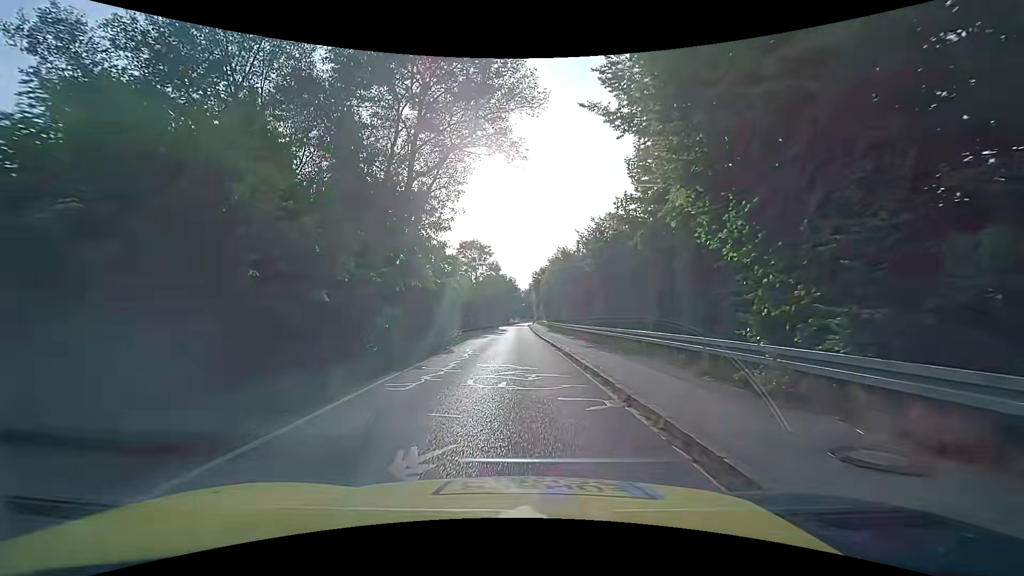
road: unclassified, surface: asphalt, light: Day
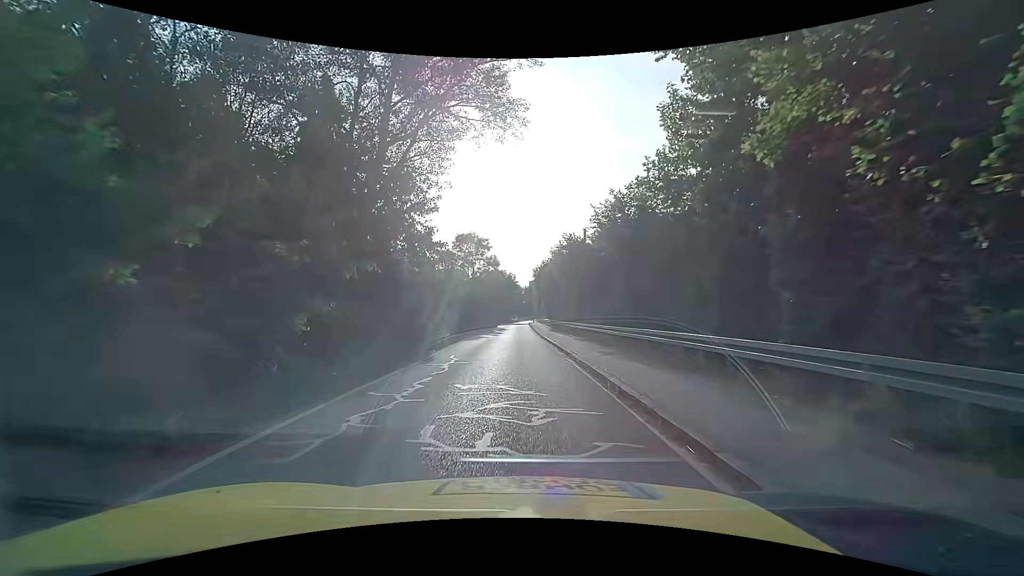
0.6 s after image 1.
(0.0, +4.8) m; 0°
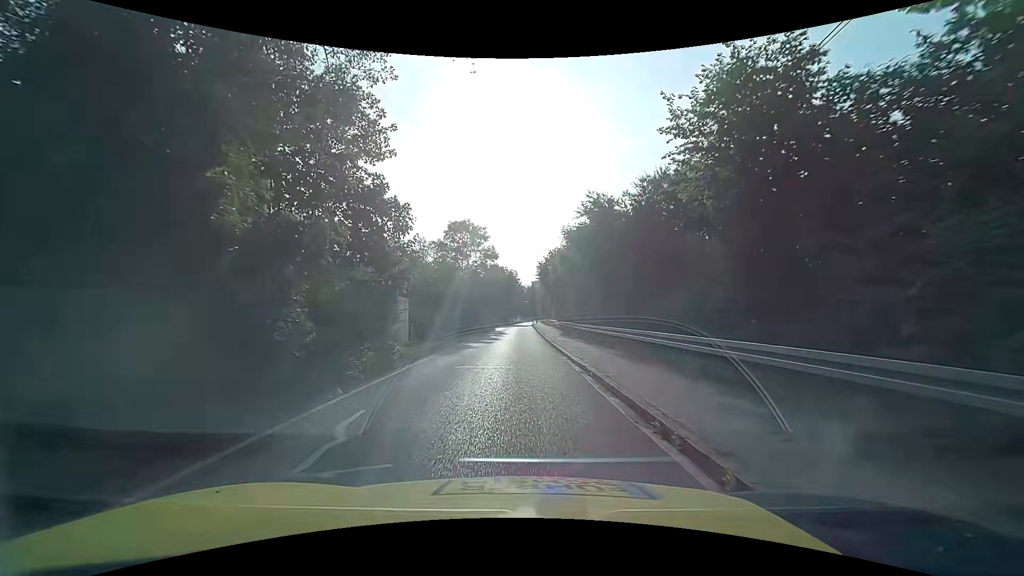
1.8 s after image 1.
(-0.1, +10.2) m; 0°
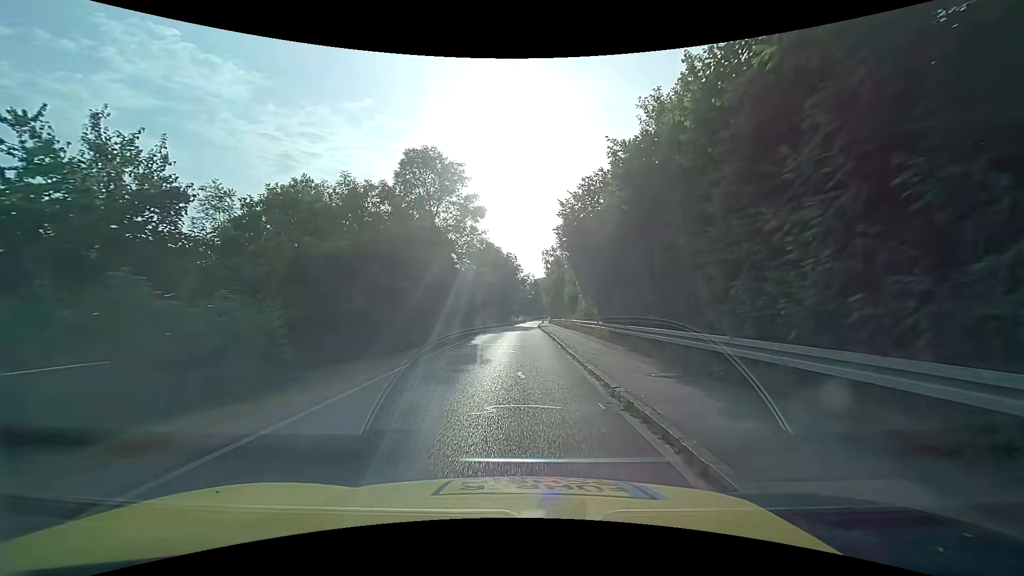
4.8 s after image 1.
(-0.3, +25.9) m; -1°
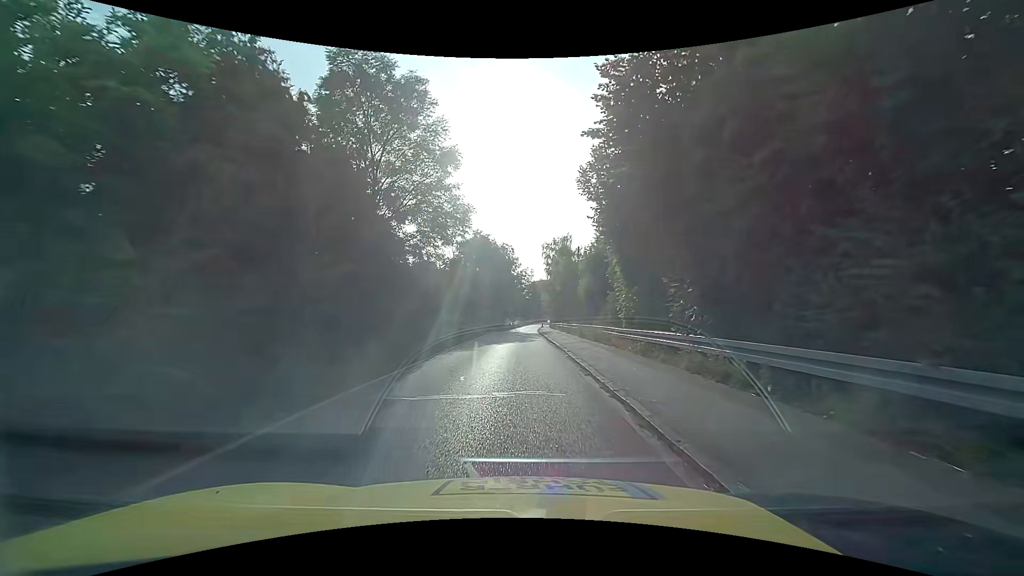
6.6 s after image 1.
(+0.1, +13.5) m; 0°
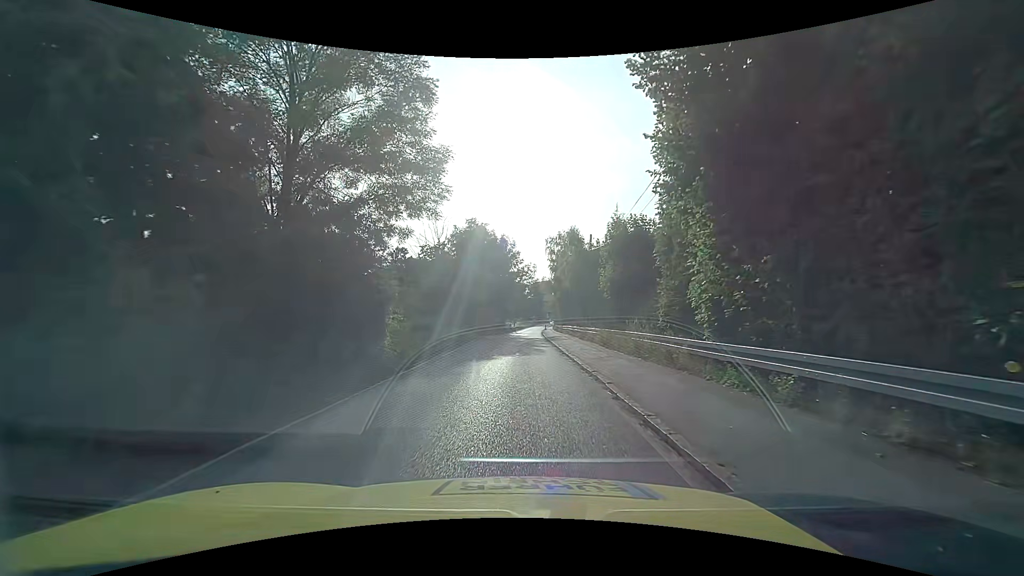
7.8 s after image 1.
(+0.1, +8.0) m; -1°
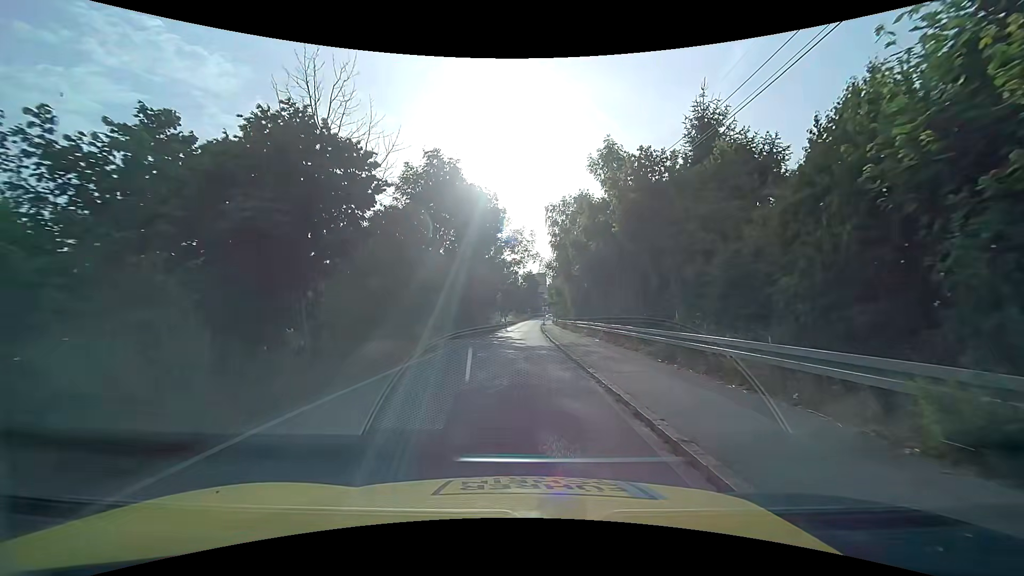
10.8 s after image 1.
(+0.4, +19.2) m; +1°
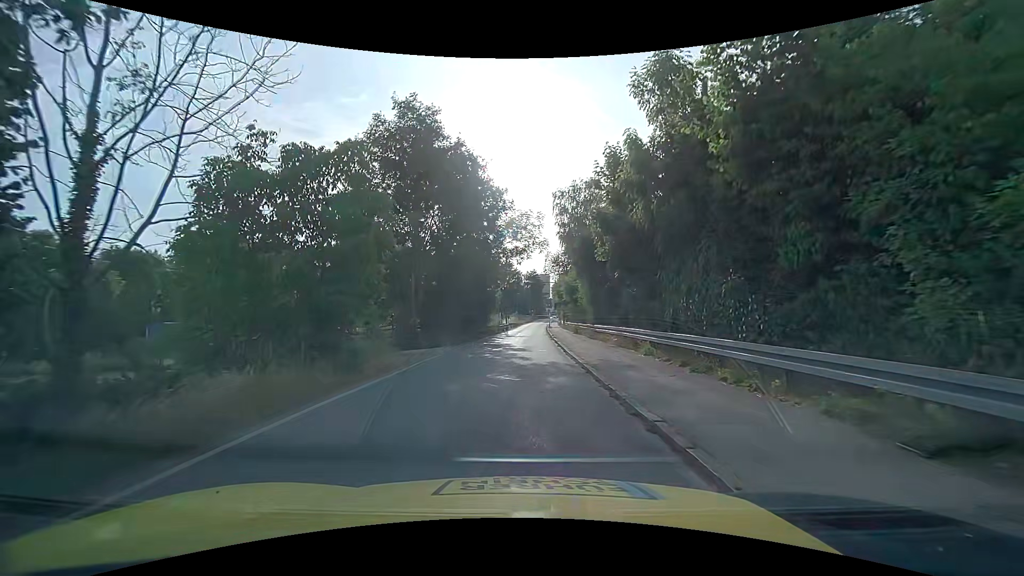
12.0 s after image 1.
(0.0, +7.9) m; 0°
(0, +10) (0, +20) (0, +30) (0, +40) (0, +50) (+1, +60) (+1, +70) (+2, +80) (+3, +90) (+3, +100) m
